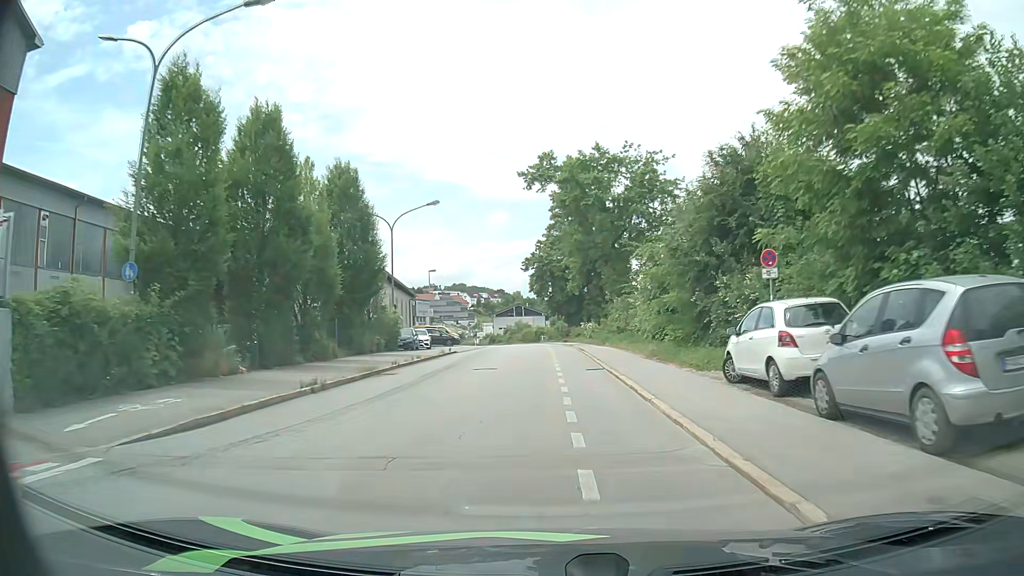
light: Day
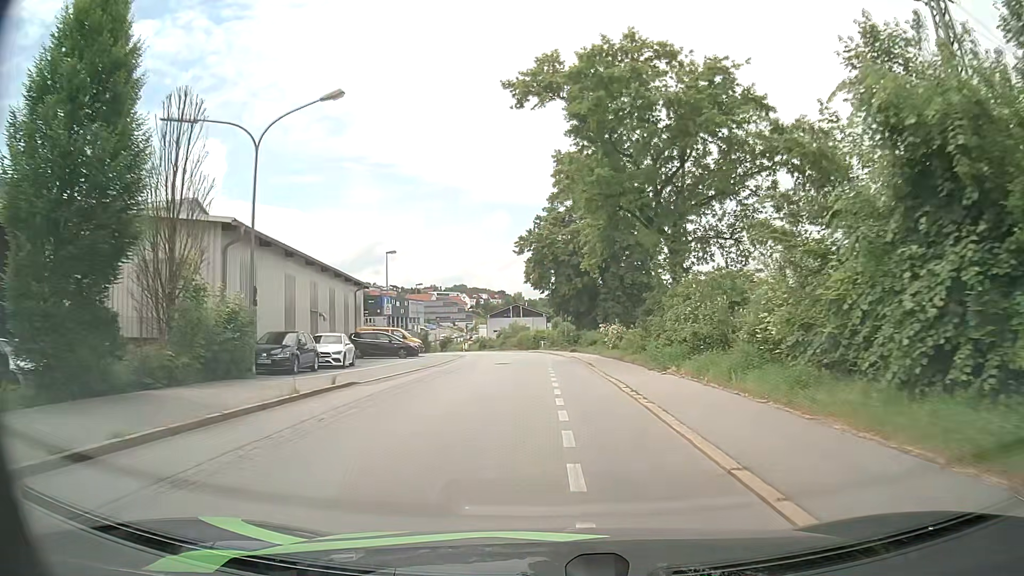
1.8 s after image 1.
(-0.1, +19.9) m; 0°
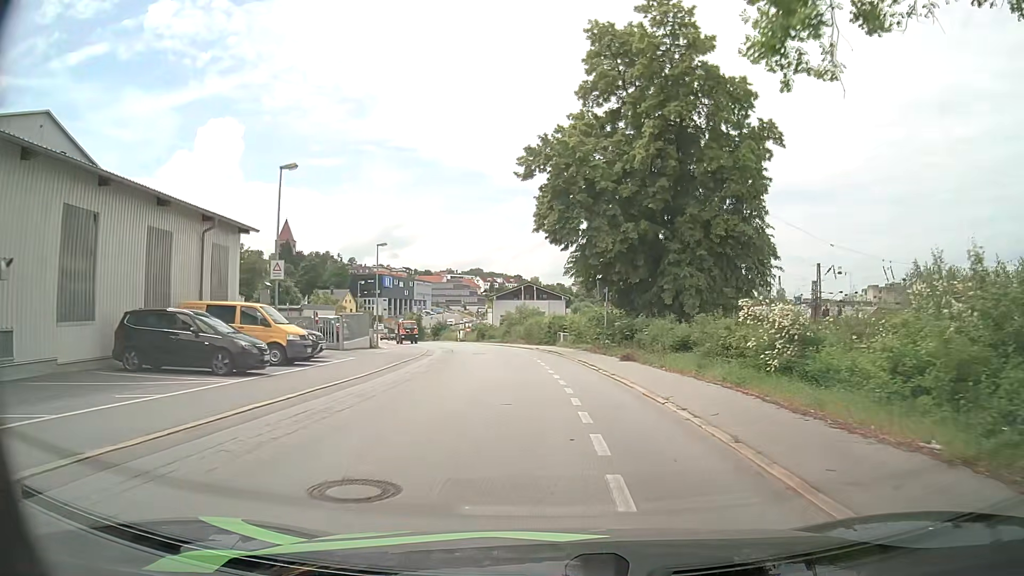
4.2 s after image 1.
(-0.4, +25.1) m; -2°
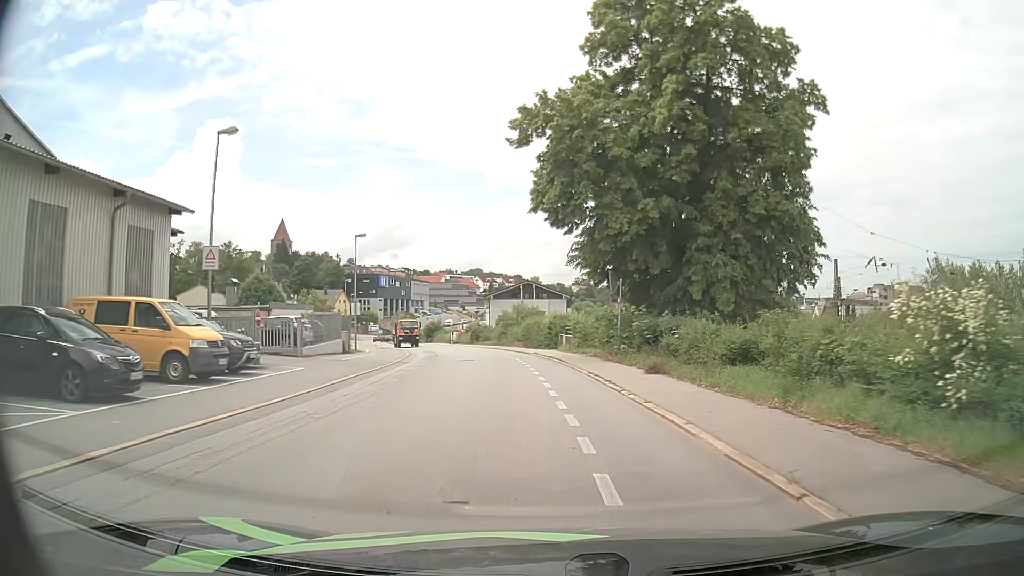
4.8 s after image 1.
(0.0, +6.0) m; 0°
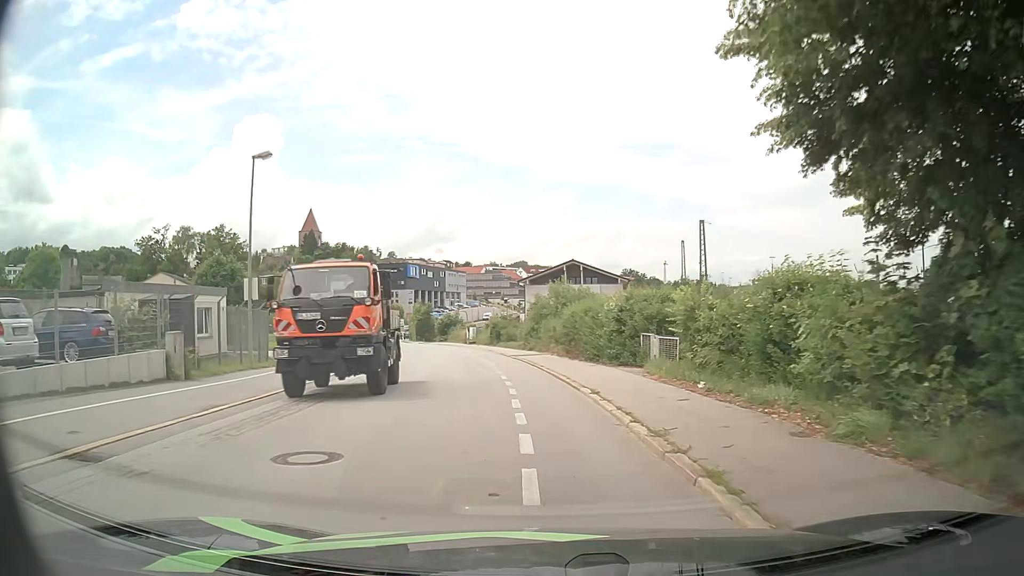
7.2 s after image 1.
(-0.6, +22.4) m; -4°
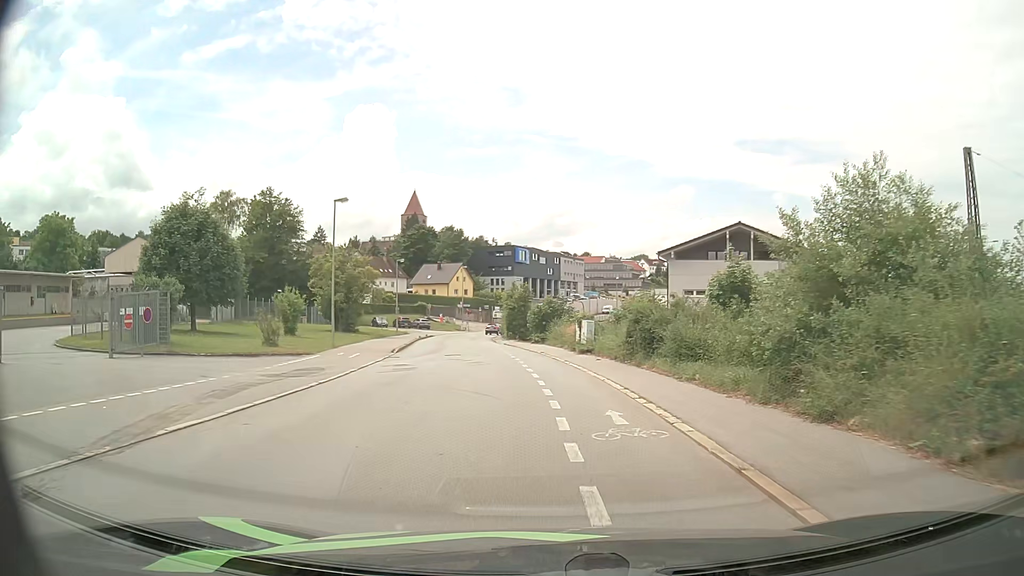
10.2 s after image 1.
(-2.5, +27.1) m; -10°
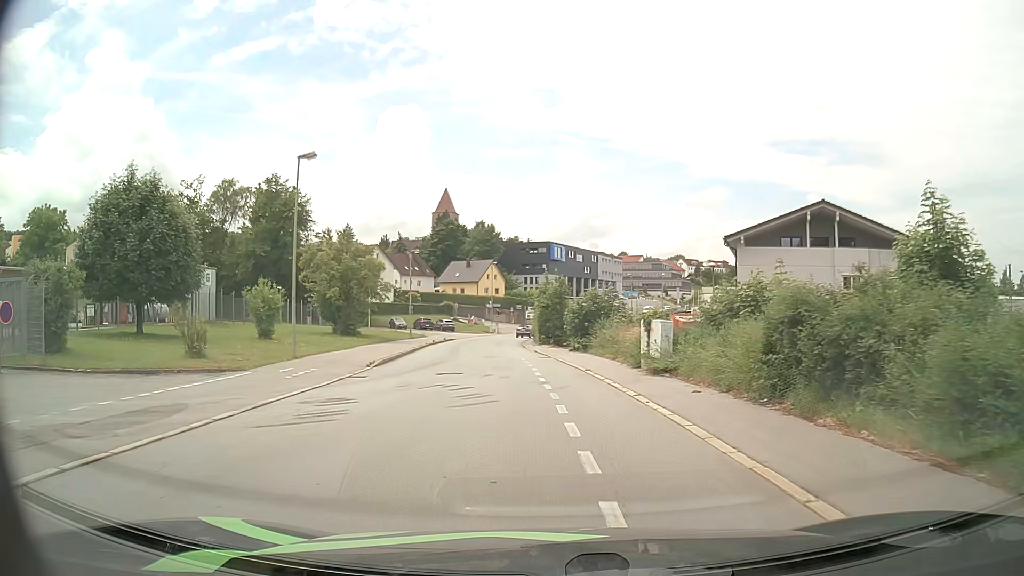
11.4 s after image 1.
(-0.3, +10.6) m; -3°
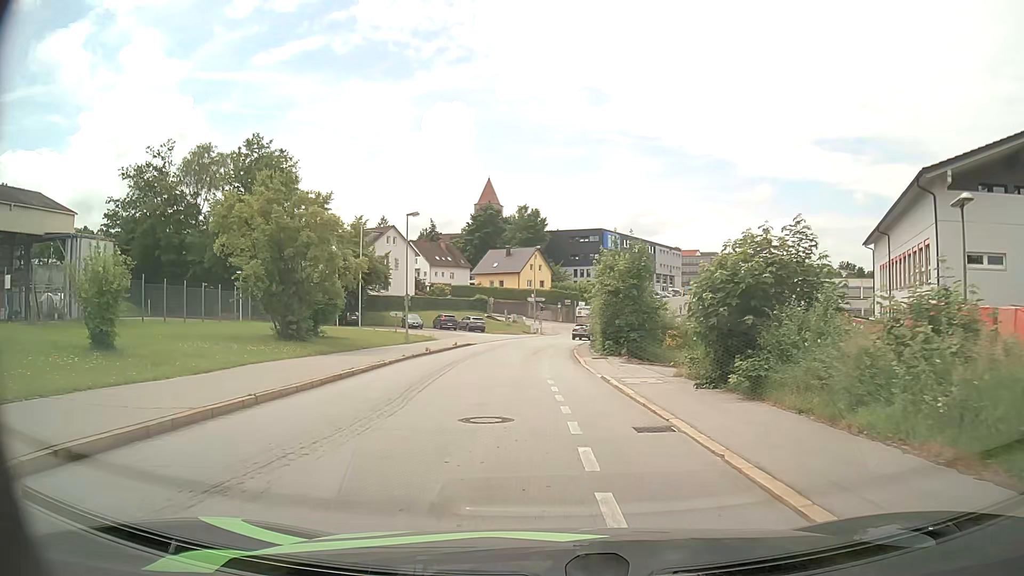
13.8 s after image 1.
(-0.8, +20.1) m; -4°
(0, +10) (0, +20) (0, +30) (0, +40) (+1, +50) (+2, +60) (+5, +70) (+8, +79) (+9, +89) (+3, +96) m
